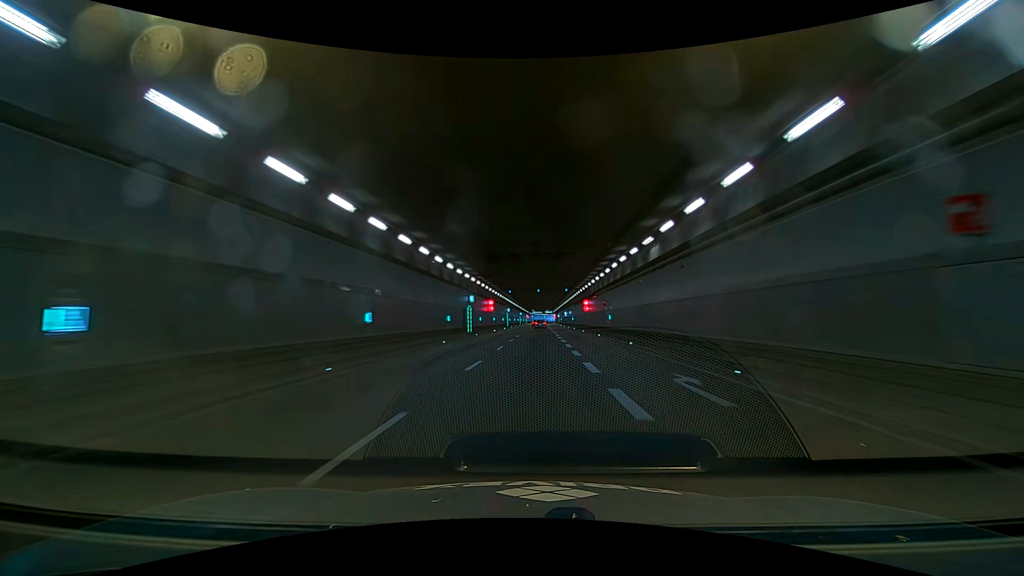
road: trunk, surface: asphalt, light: Day
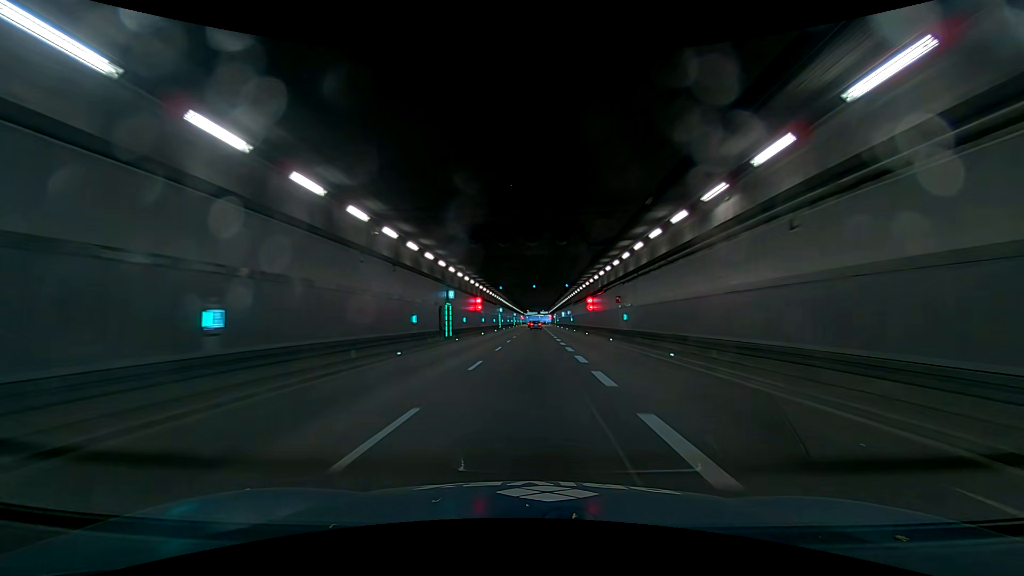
(0.0, +8.7) m; 0°
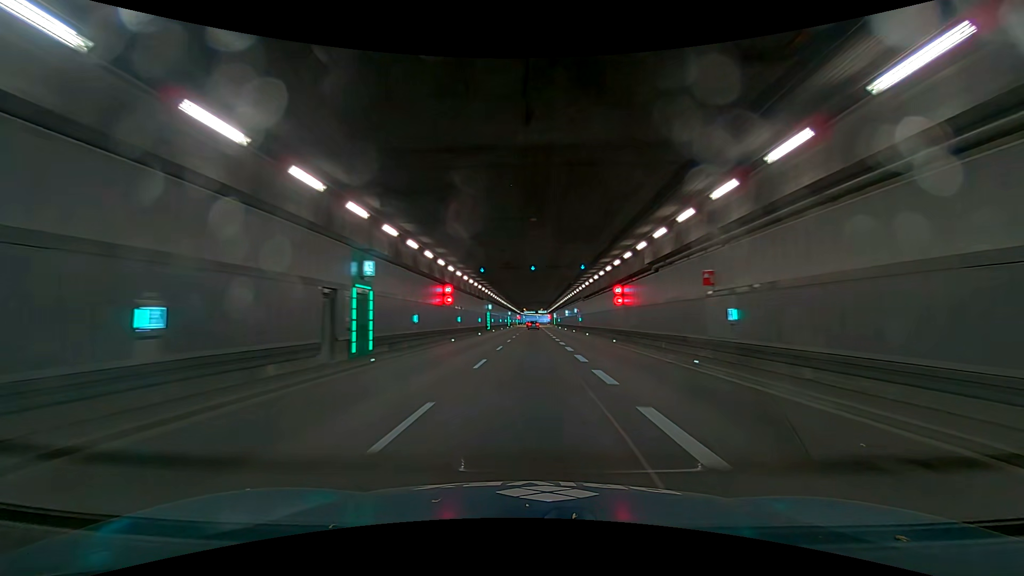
(0.0, +17.5) m; 0°
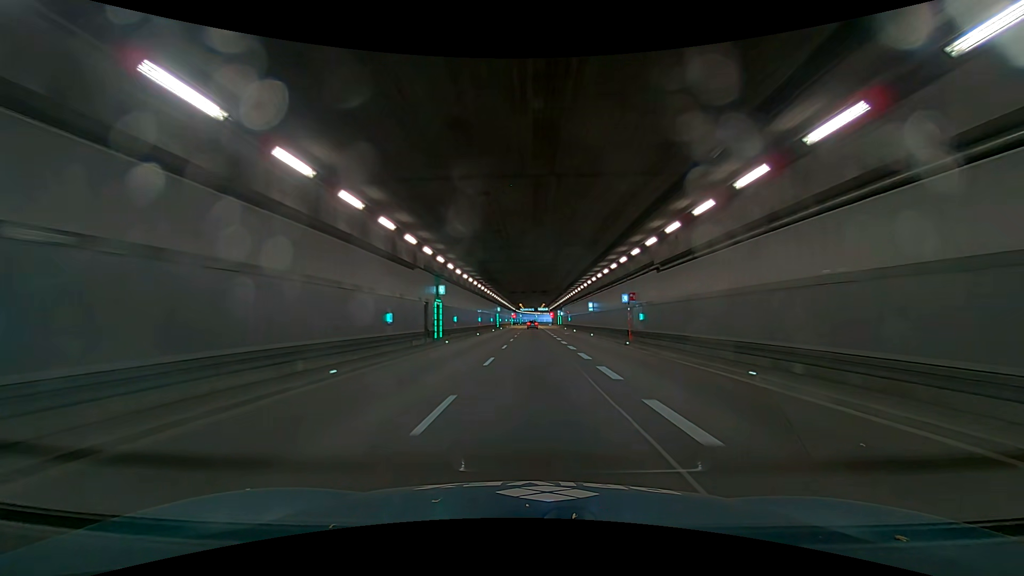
(0.0, +35.4) m; 0°
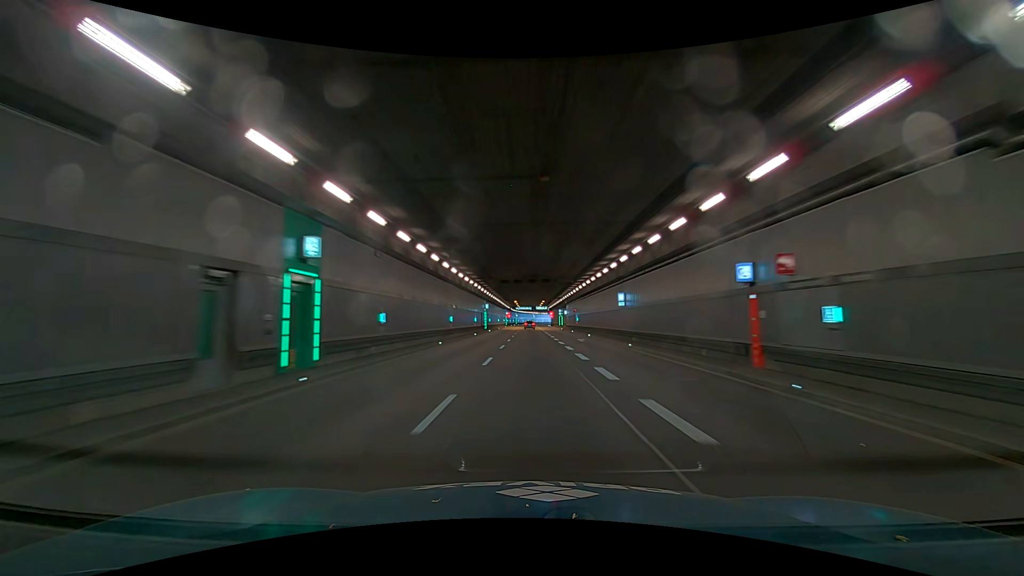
(0.0, +18.0) m; 0°
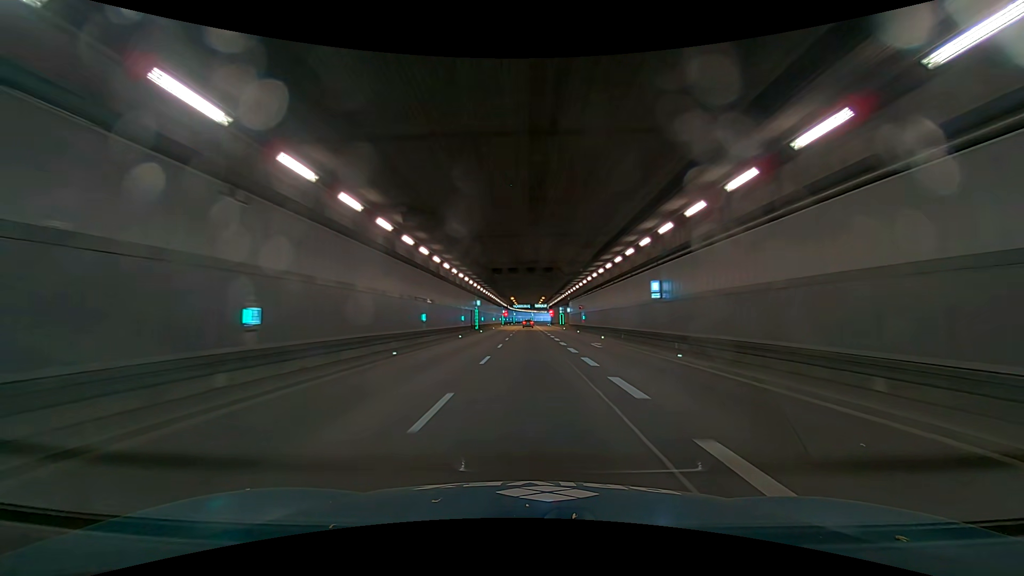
(0.0, +9.1) m; 0°
